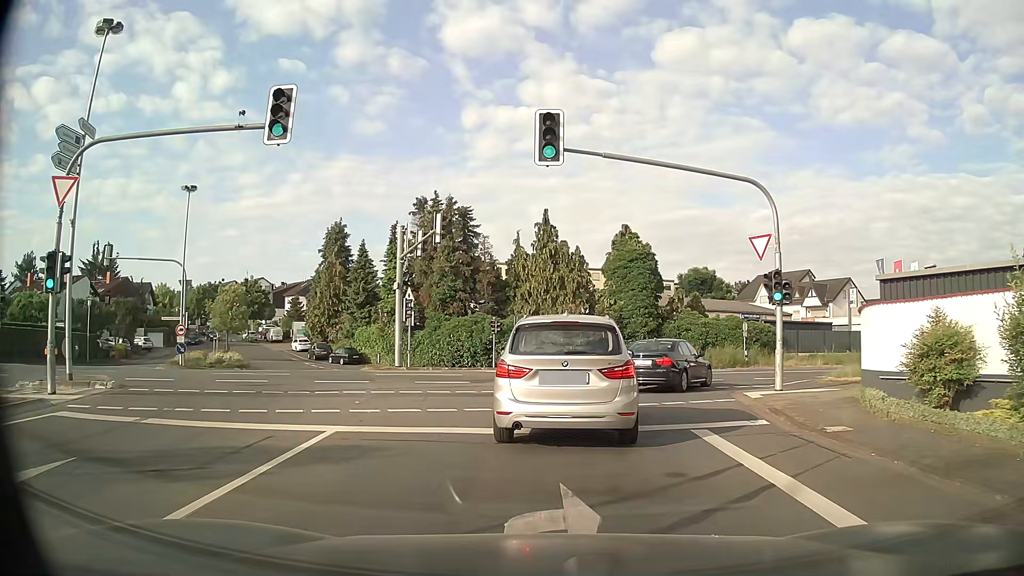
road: secondary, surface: asphalt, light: Day
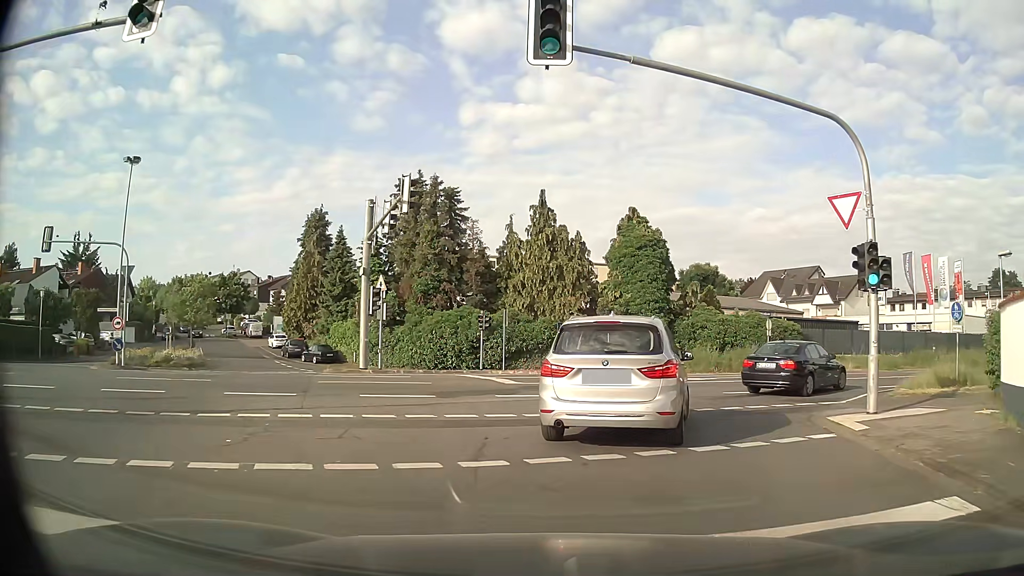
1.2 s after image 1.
(0.0, +5.9) m; +1°
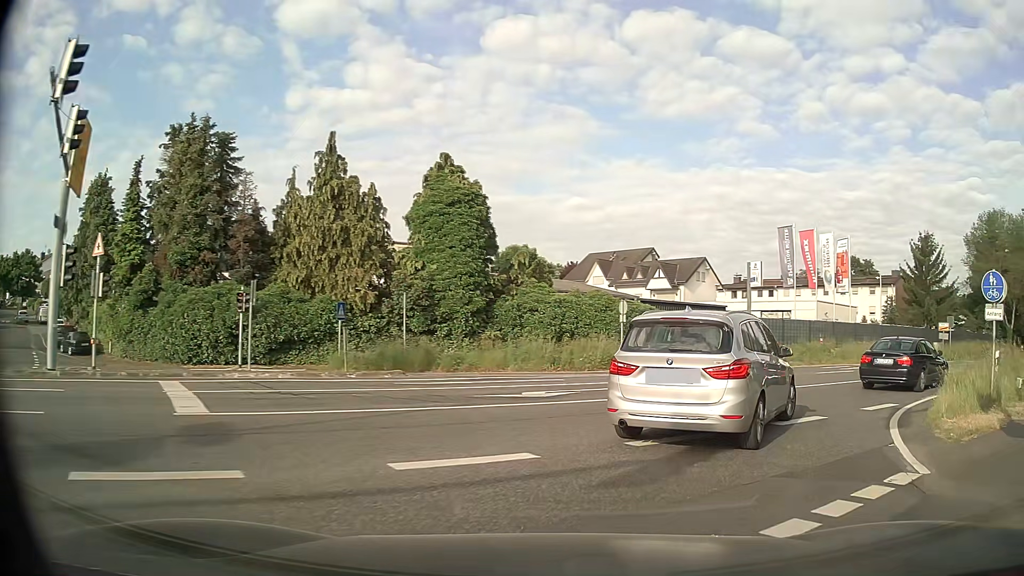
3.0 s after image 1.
(+1.1, +10.0) m; +16°
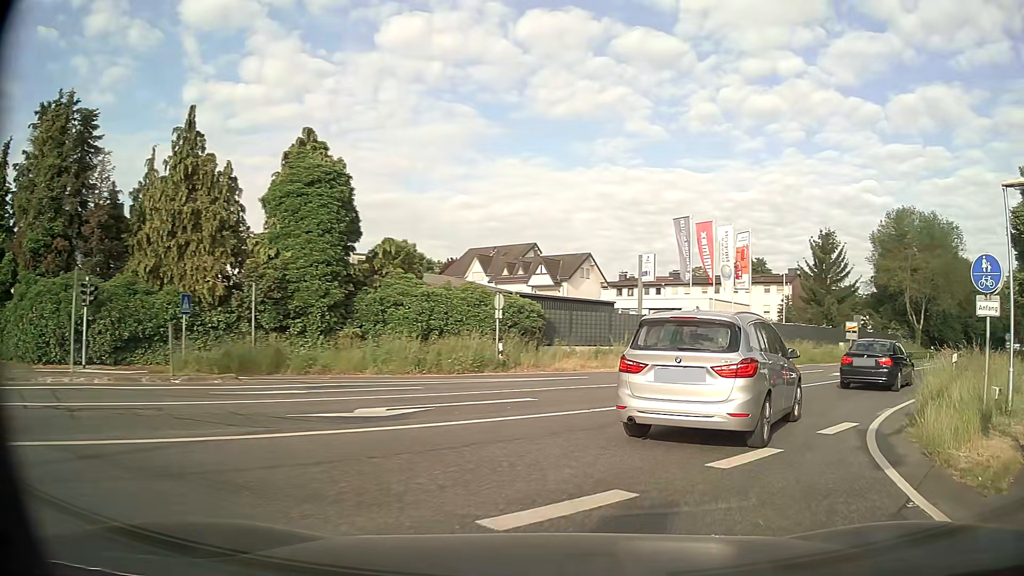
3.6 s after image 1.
(+0.3, +3.6) m; +11°
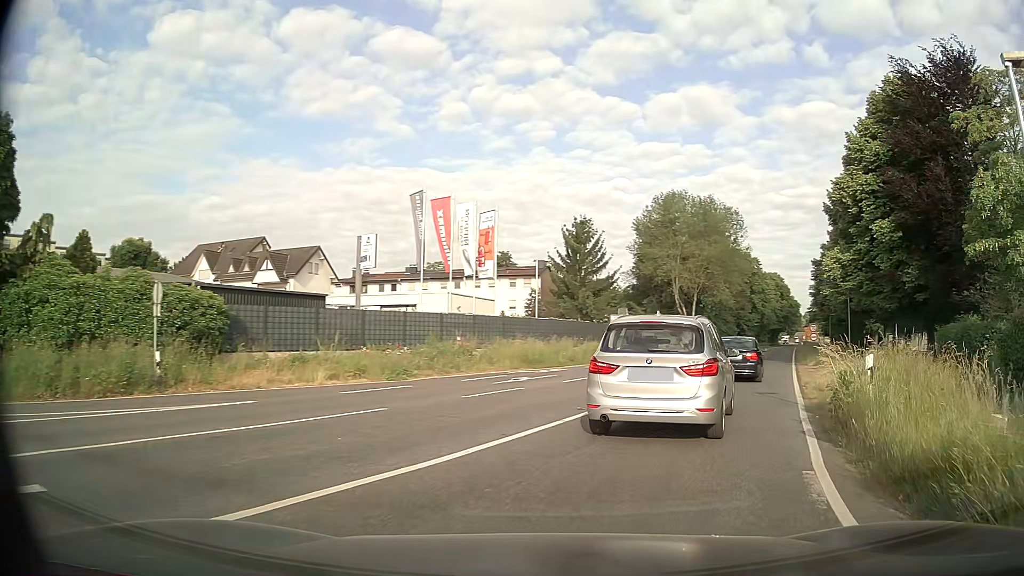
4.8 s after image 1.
(+1.4, +7.5) m; +22°
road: primary
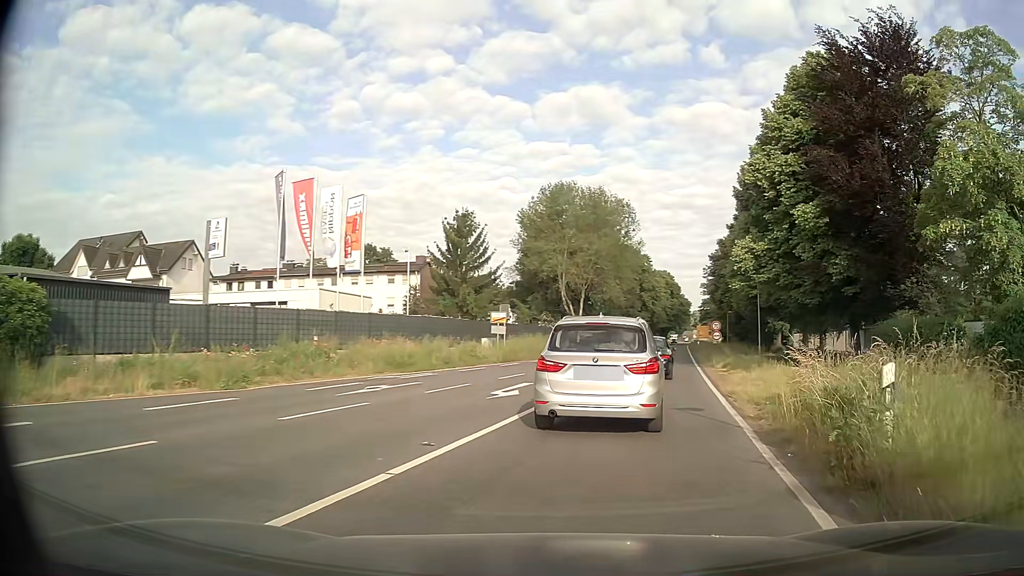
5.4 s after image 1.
(+0.3, +4.1) m; +9°
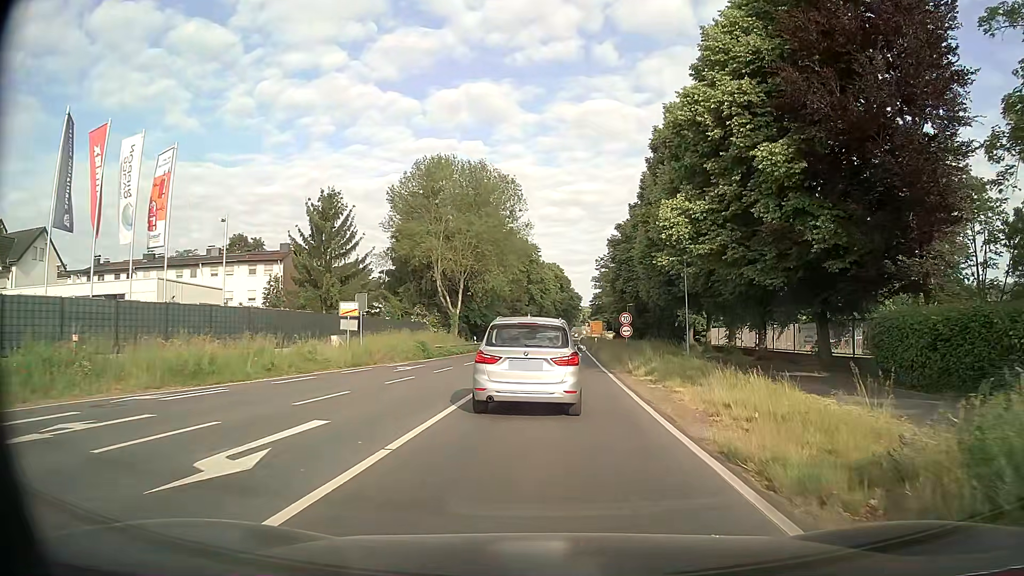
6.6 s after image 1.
(+0.9, +9.2) m; +10°
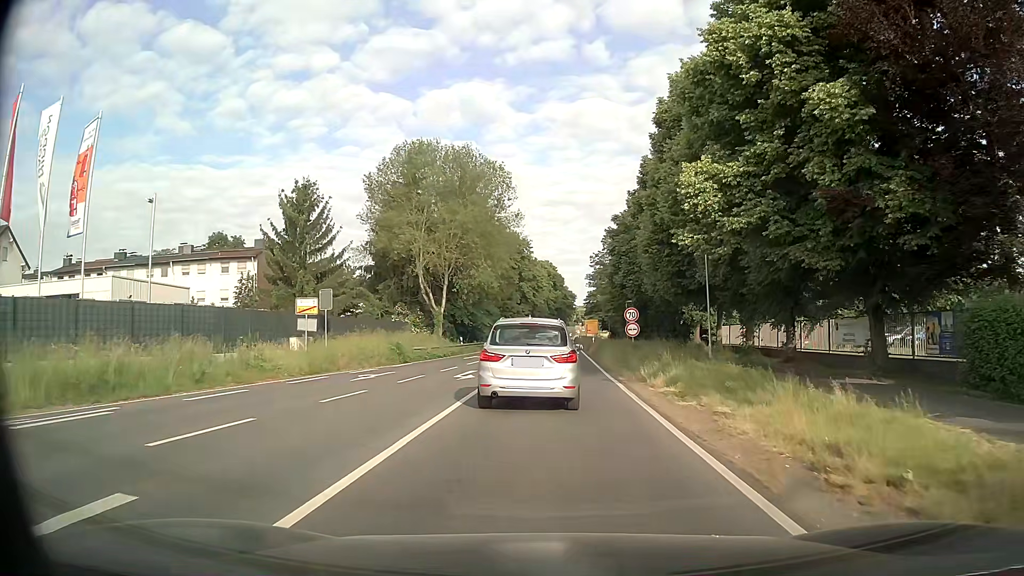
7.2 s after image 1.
(0.0, +5.1) m; +1°
(0, +10) (0, +20) (0, +30) (0, +40) (0, +50) (0, +60) (+1, +70) (+1, +80) (+1, +90) (+1, +100) m
